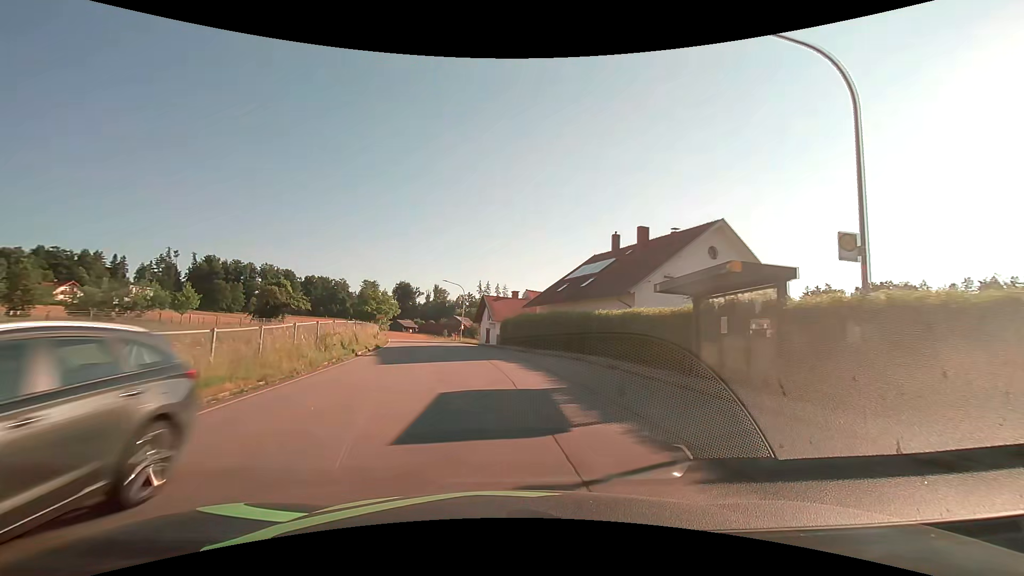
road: tertiary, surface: asphalt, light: Day
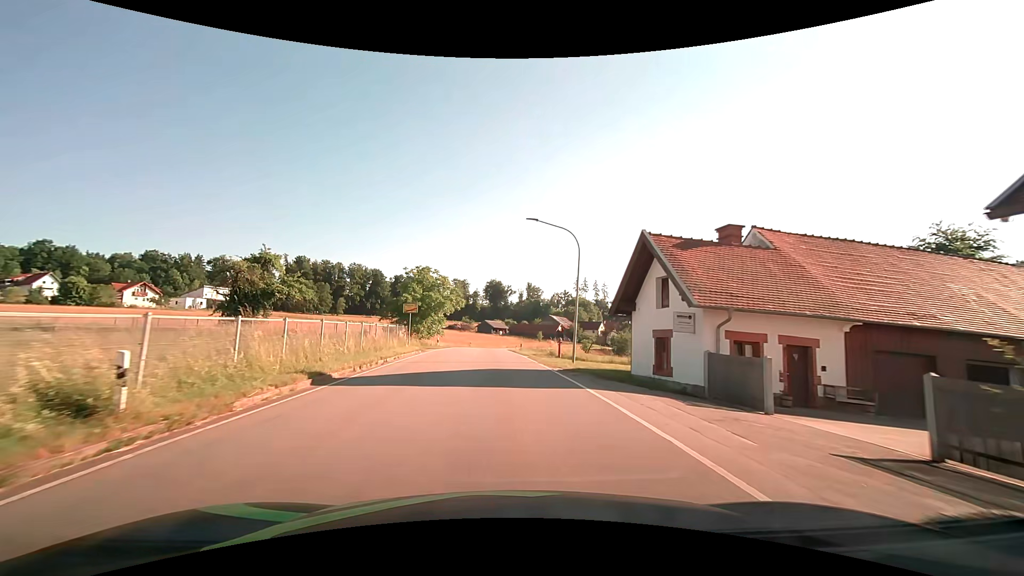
(-3.9, +35.8) m; -11°
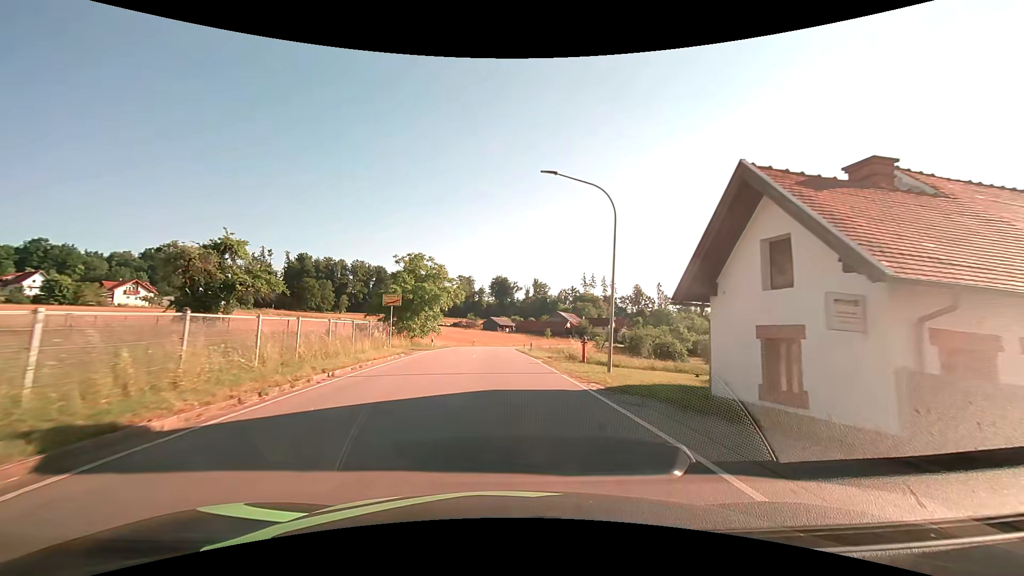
(0.0, +7.5) m; 0°
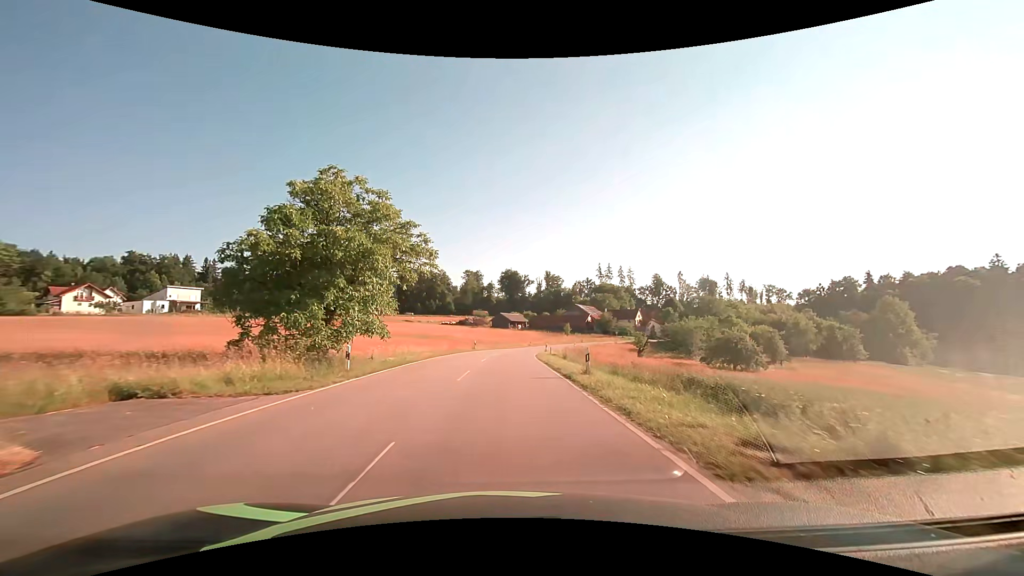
(-0.4, +23.5) m; -1°
